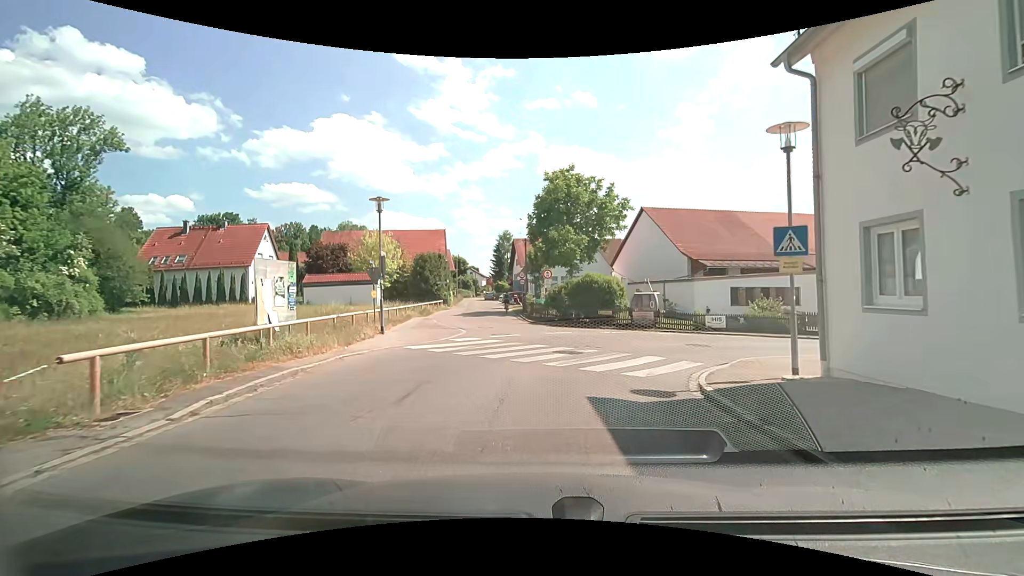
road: tertiary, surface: asphalt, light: Day
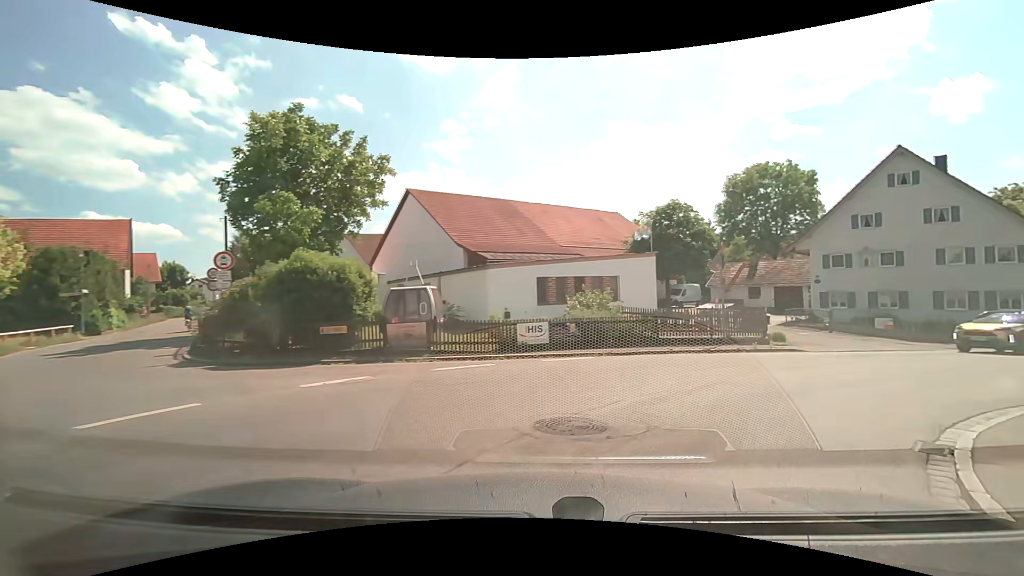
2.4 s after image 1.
(+1.9, +13.5) m; +26°
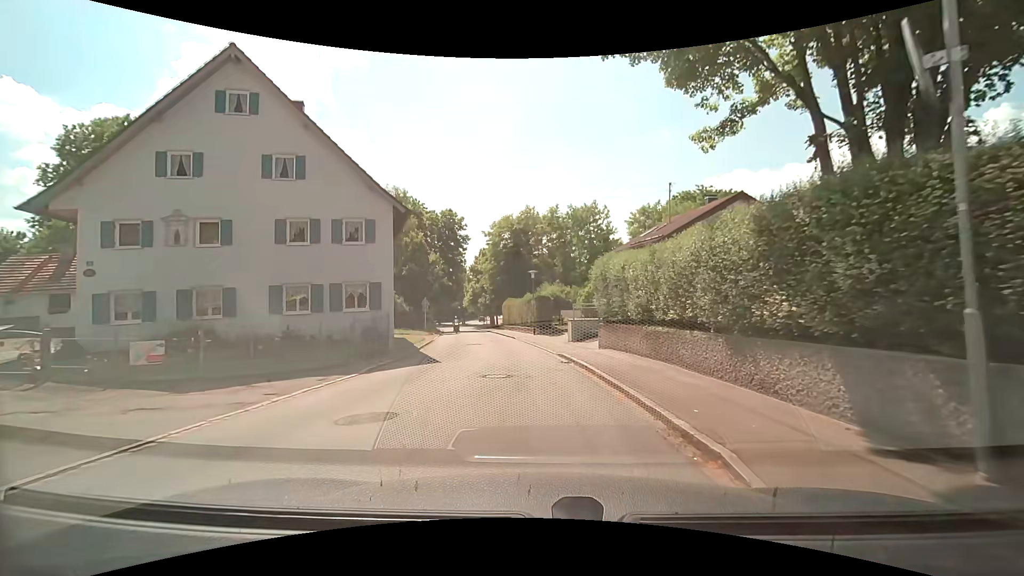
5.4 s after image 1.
(+10.1, +14.0) m; +59°
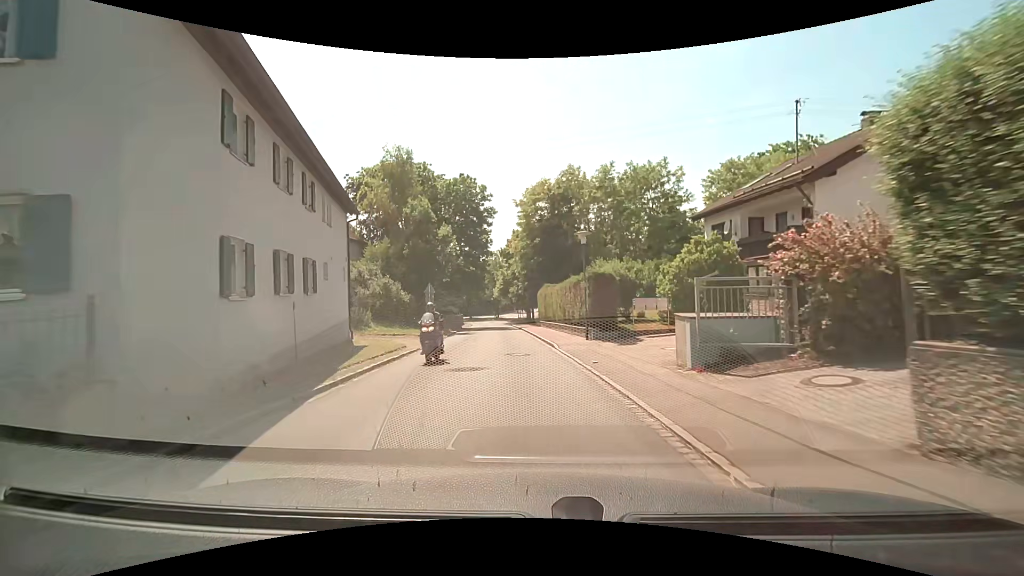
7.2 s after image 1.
(-0.2, +14.3) m; -4°
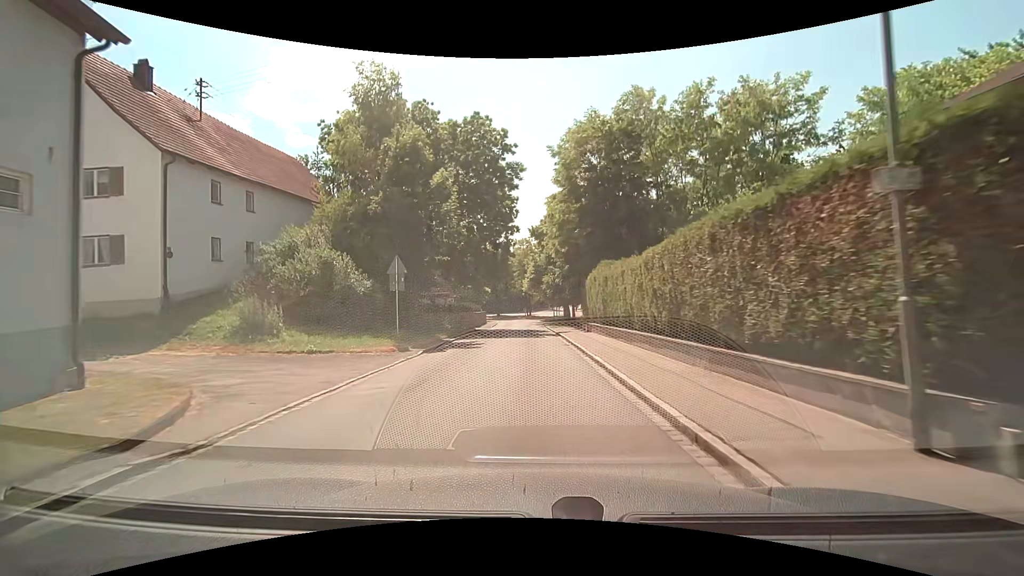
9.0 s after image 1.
(-0.5, +16.5) m; -3°
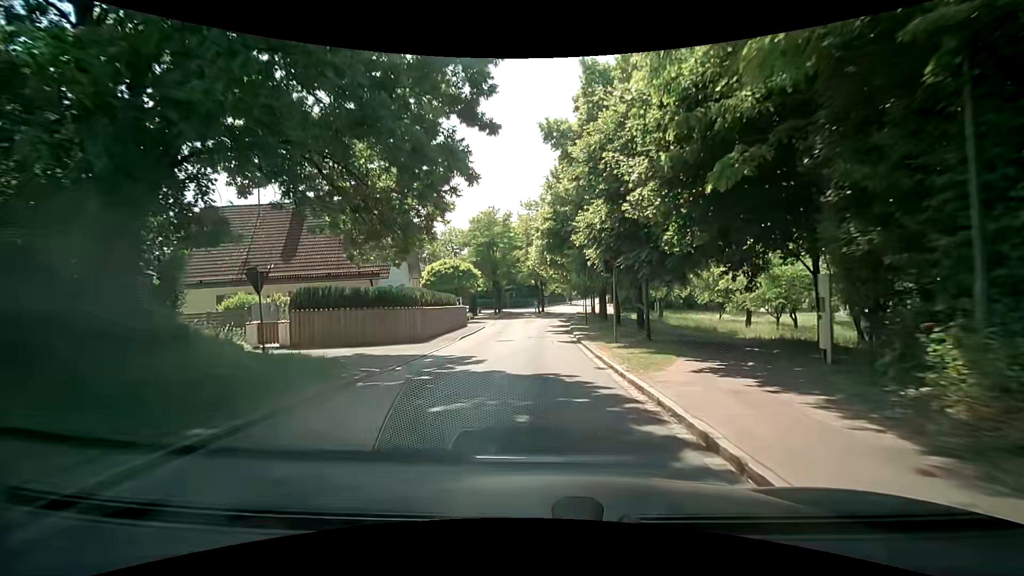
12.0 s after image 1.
(-0.7, +30.3) m; -2°
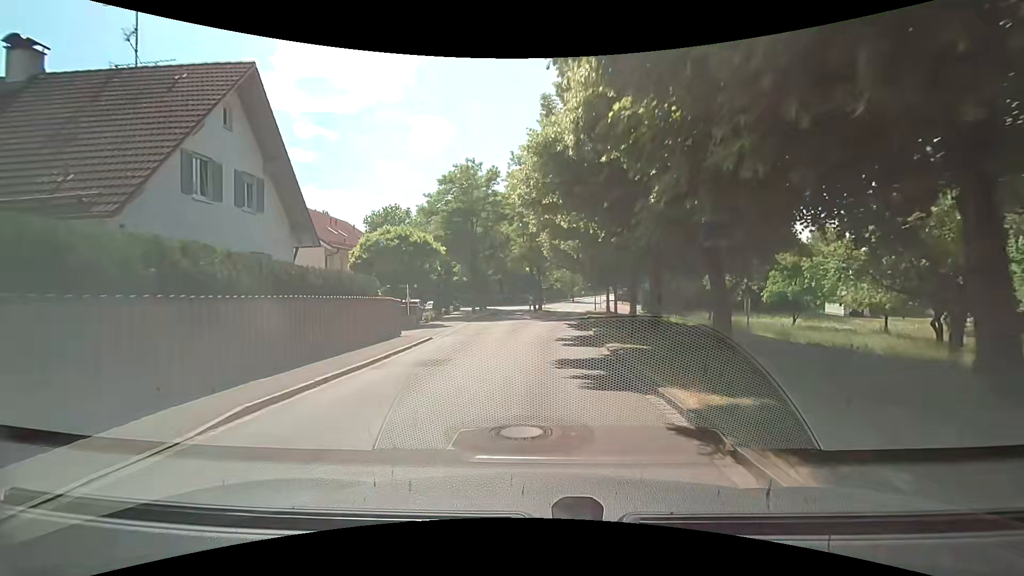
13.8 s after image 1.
(+0.1, +19.1) m; 0°
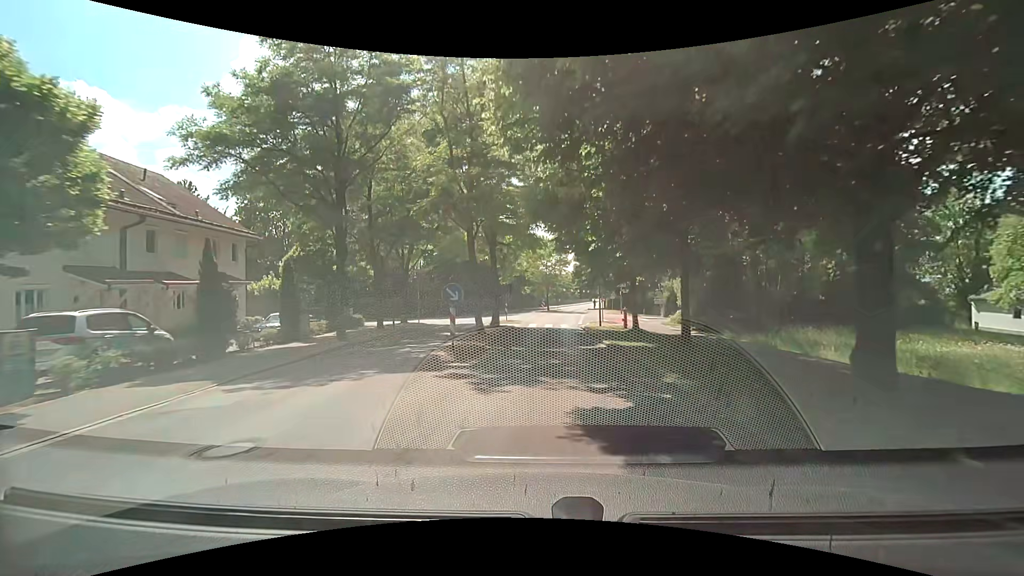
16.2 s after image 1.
(+0.6, +26.0) m; +4°
(0, +10) (0, +20) (+1, +30) (+2, +40) (+2, +50) (+4, +60) (+5, +70) (+6, +80) (+8, +90) (+10, +99) m
